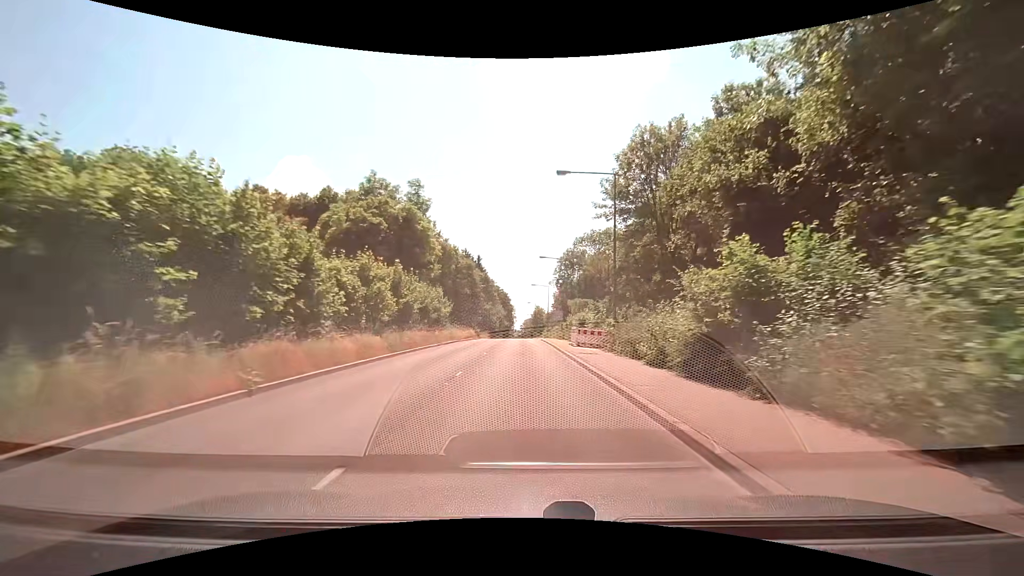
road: tertiary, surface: asphalt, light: Day
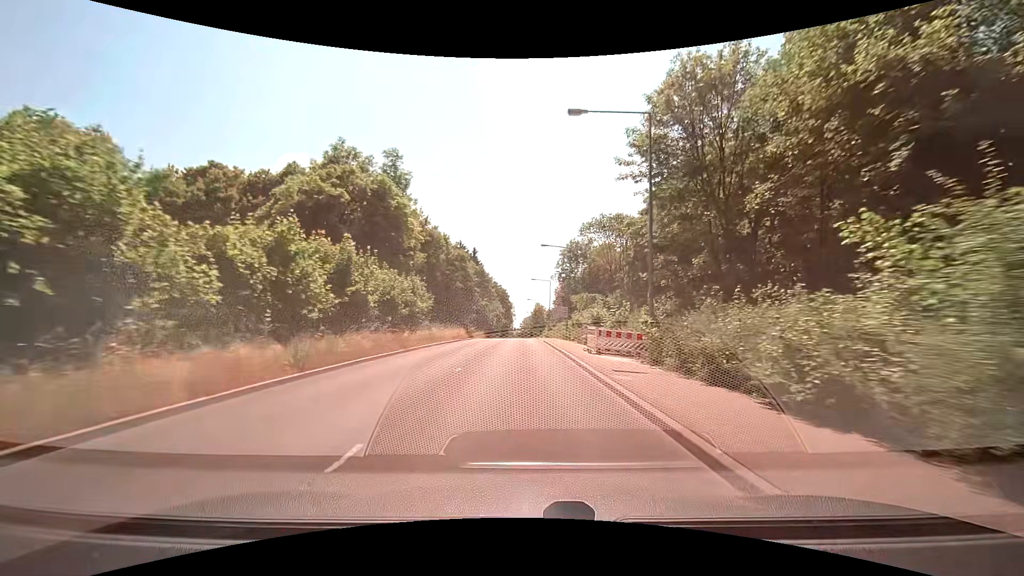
(0.0, +8.3) m; 0°
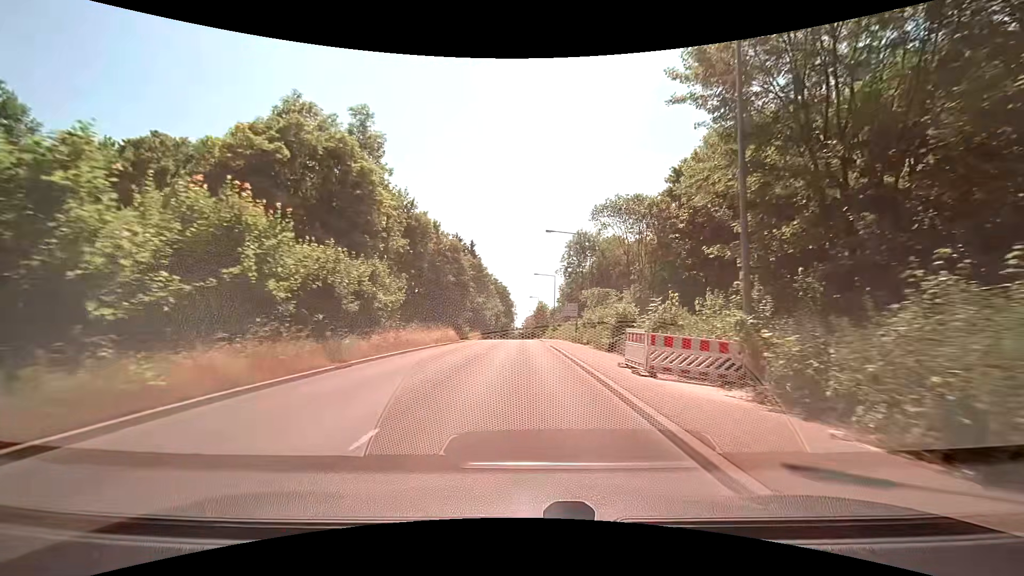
(0.0, +8.3) m; 0°
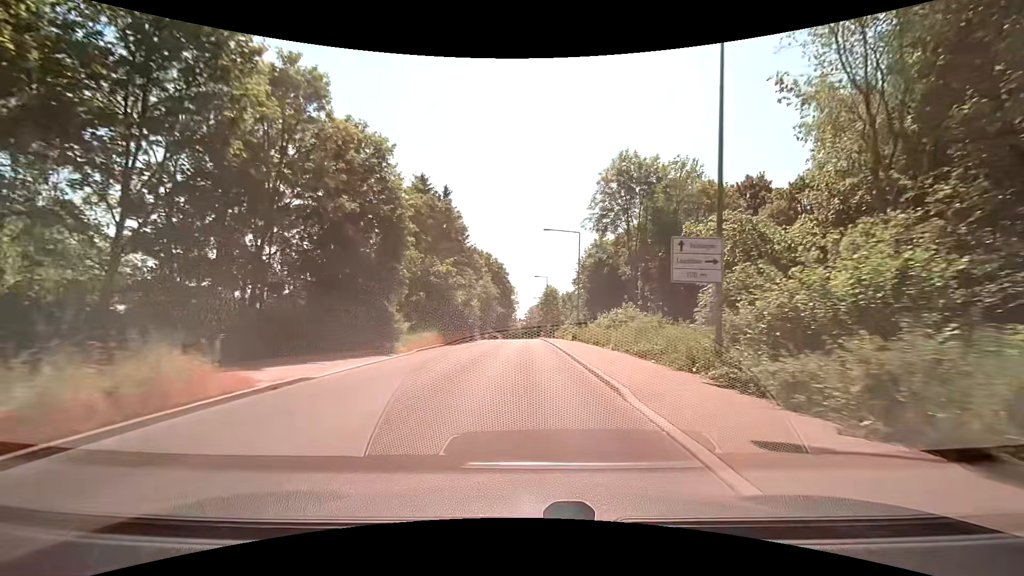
(-0.1, +33.5) m; 0°
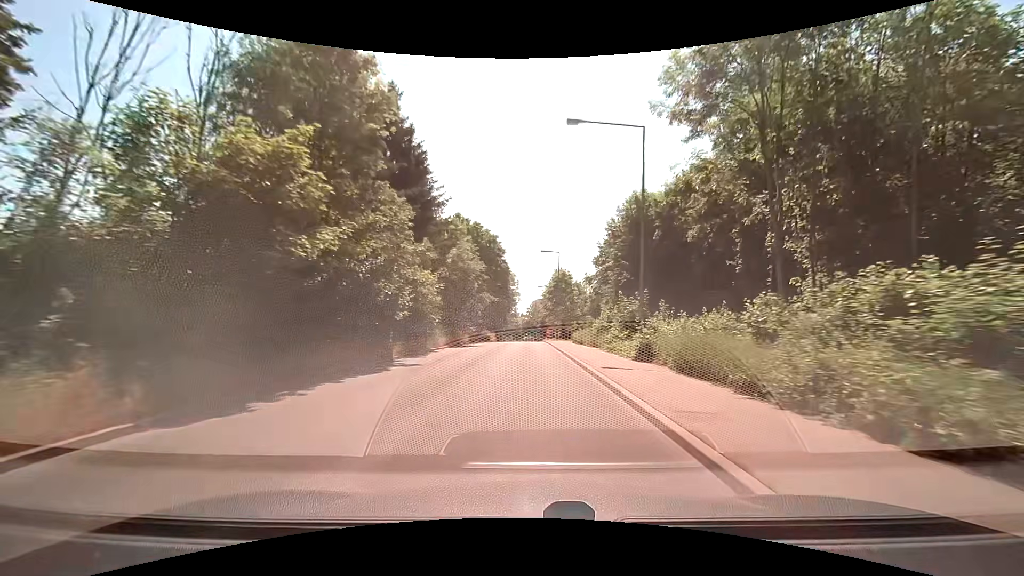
(-0.1, +25.6) m; 0°
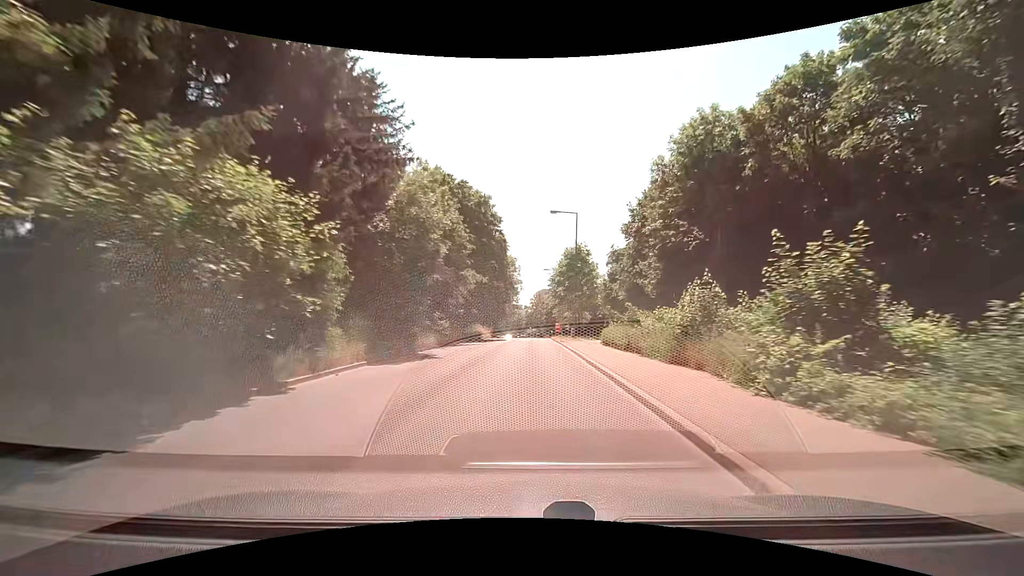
(-0.1, +17.1) m; 0°
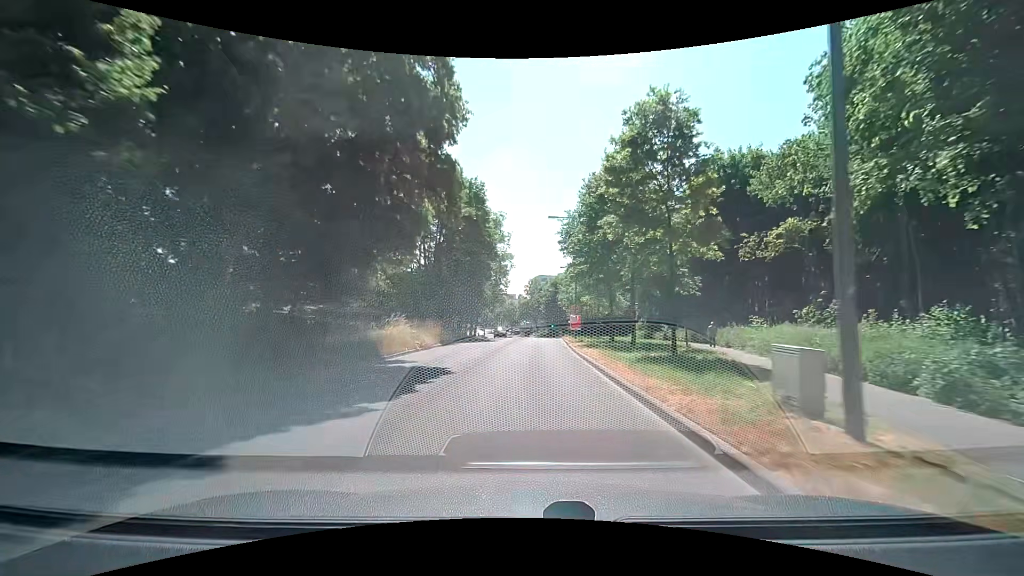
(+0.1, +33.7) m; 0°
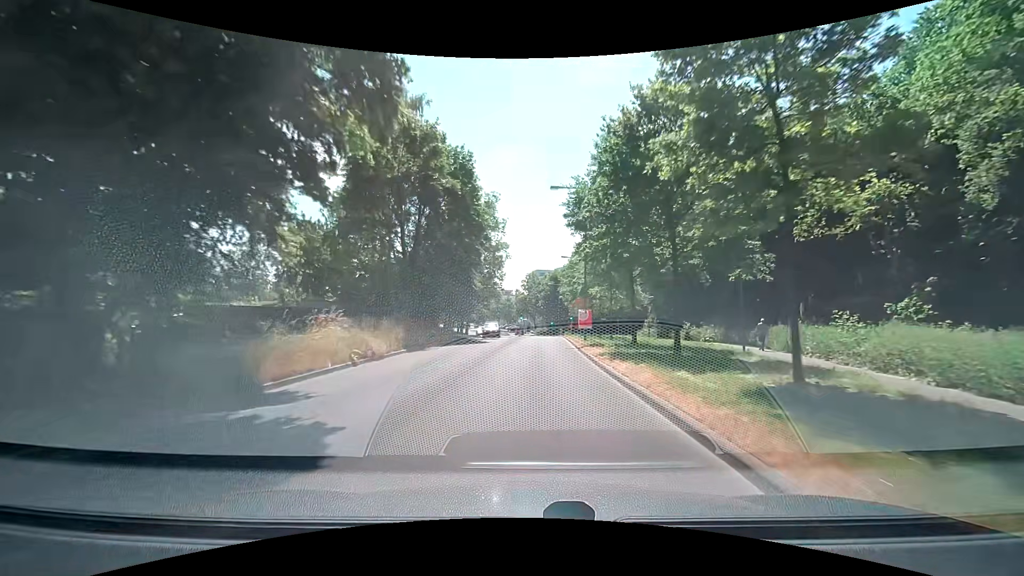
(+0.1, +8.2) m; +1°
(0, +10) (0, +20) (0, +30) (+1, +40) (+1, +50) (+2, +60) (+2, +70) (+2, +80) (+2, +90) (+1, +100) m
